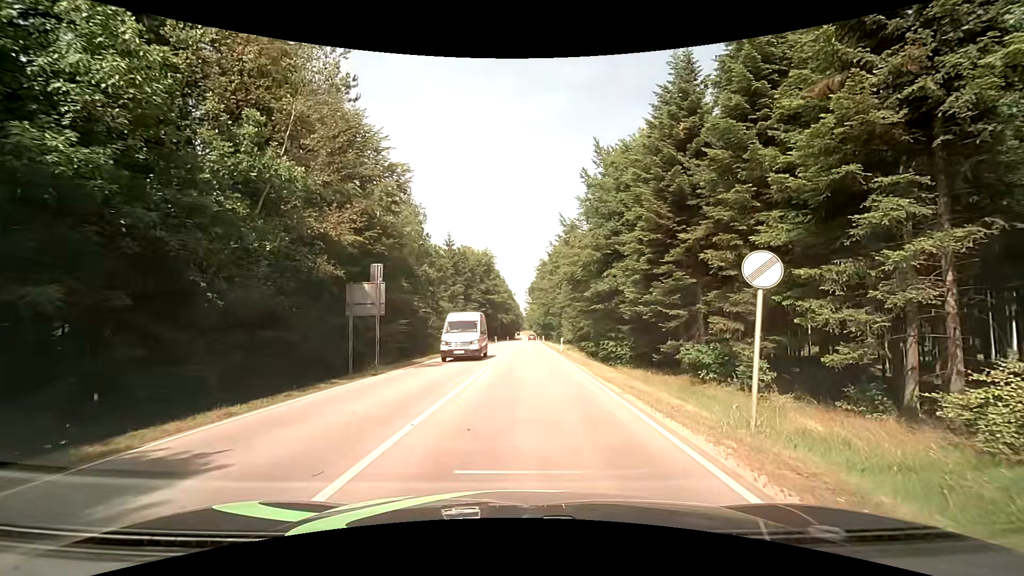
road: secondary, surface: asphalt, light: Day
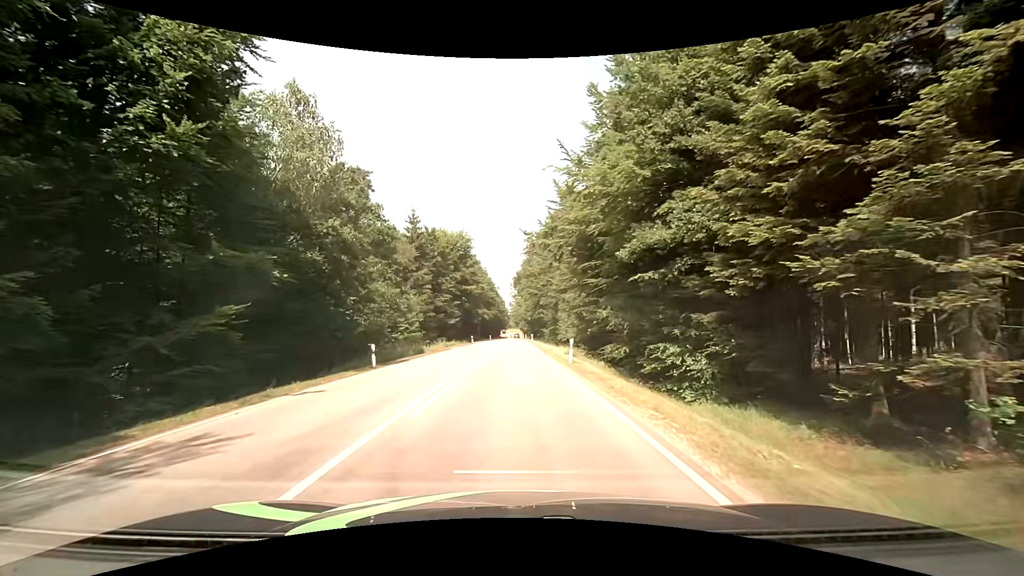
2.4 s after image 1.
(+0.7, +19.4) m; +1°
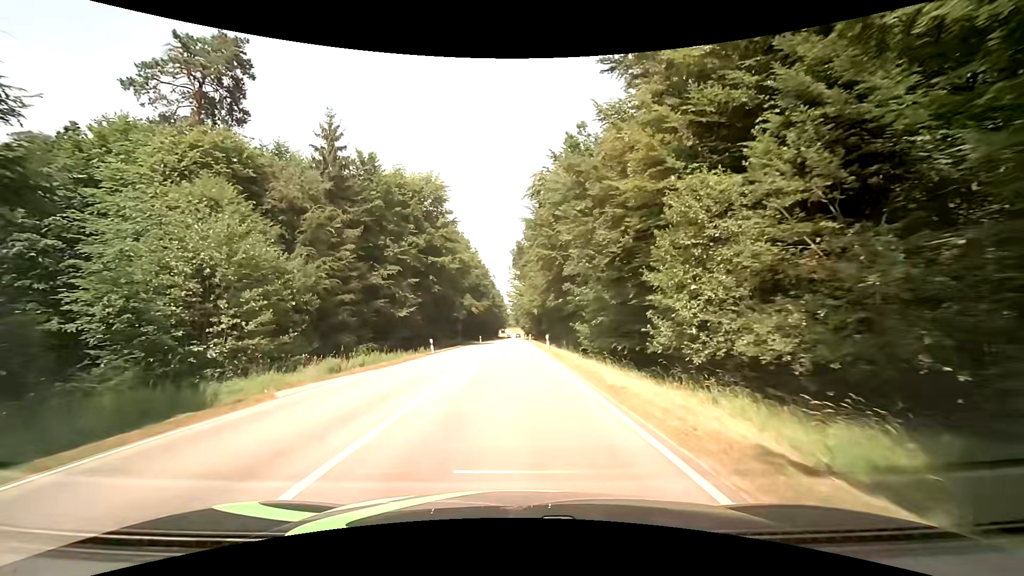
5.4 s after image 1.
(+0.2, +35.1) m; +1°
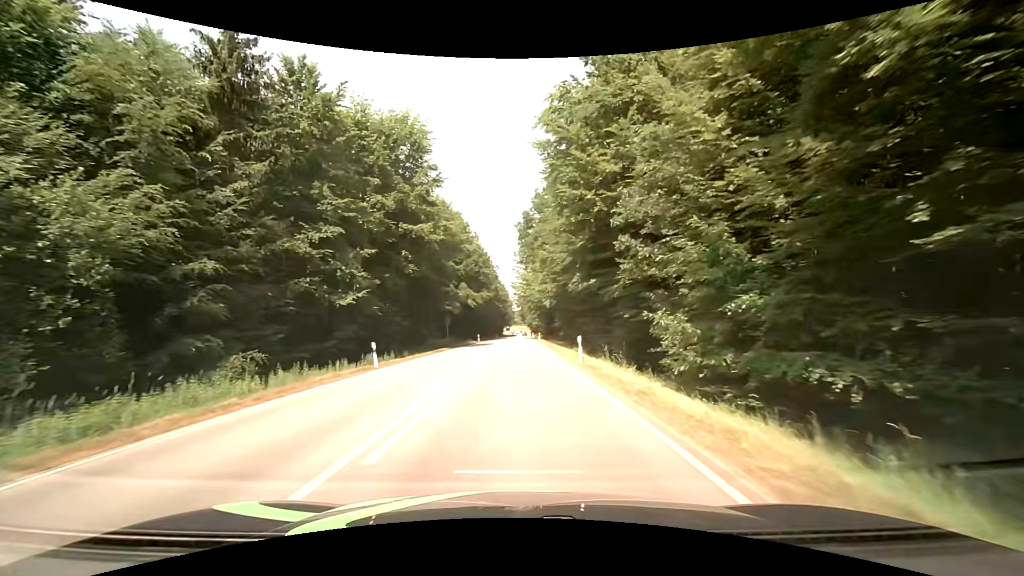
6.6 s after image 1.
(-0.2, +16.3) m; -1°
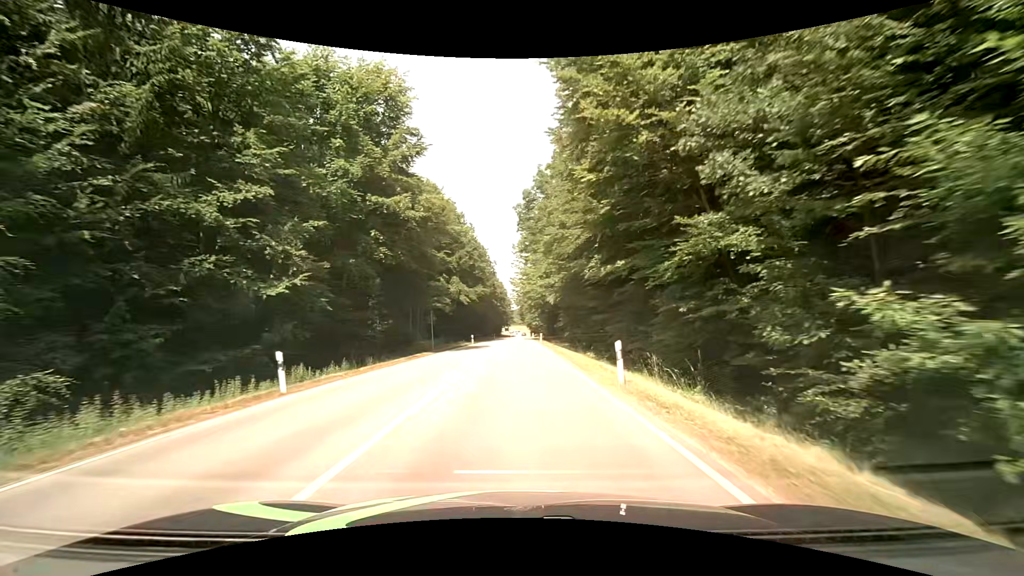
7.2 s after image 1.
(0.0, +8.2) m; 0°
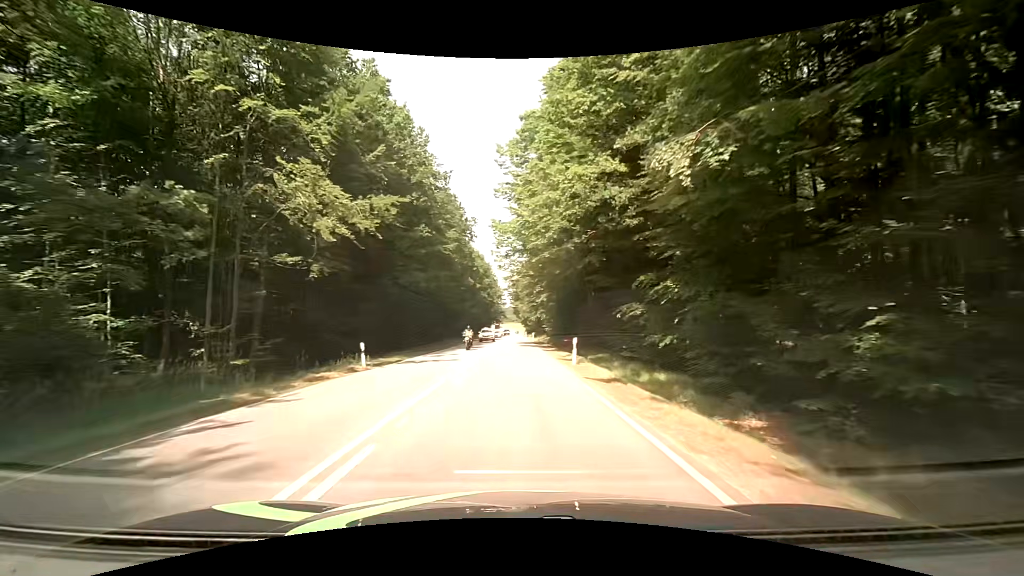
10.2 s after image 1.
(+0.1, +43.0) m; 0°
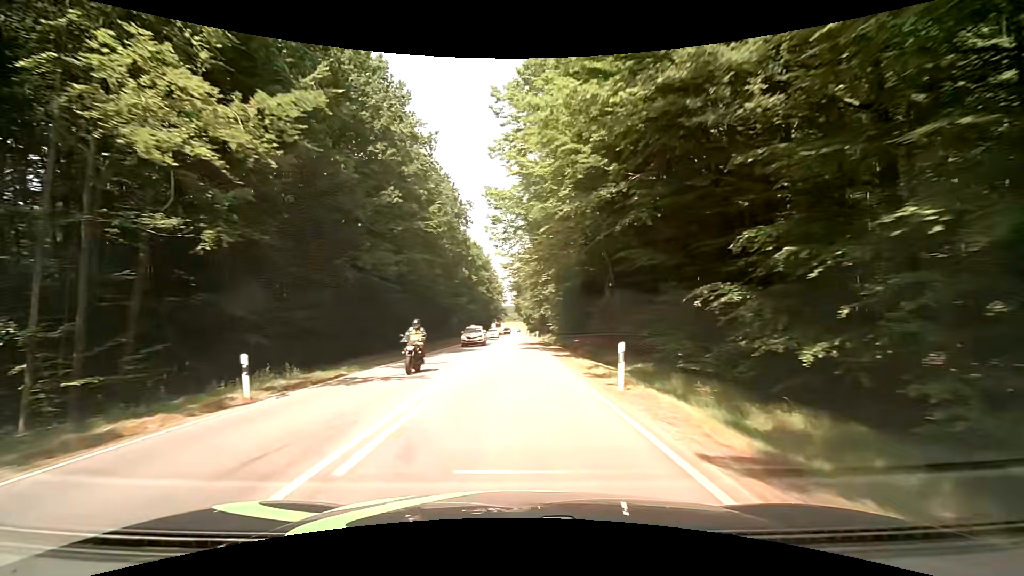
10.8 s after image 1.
(0.0, +9.0) m; -2°
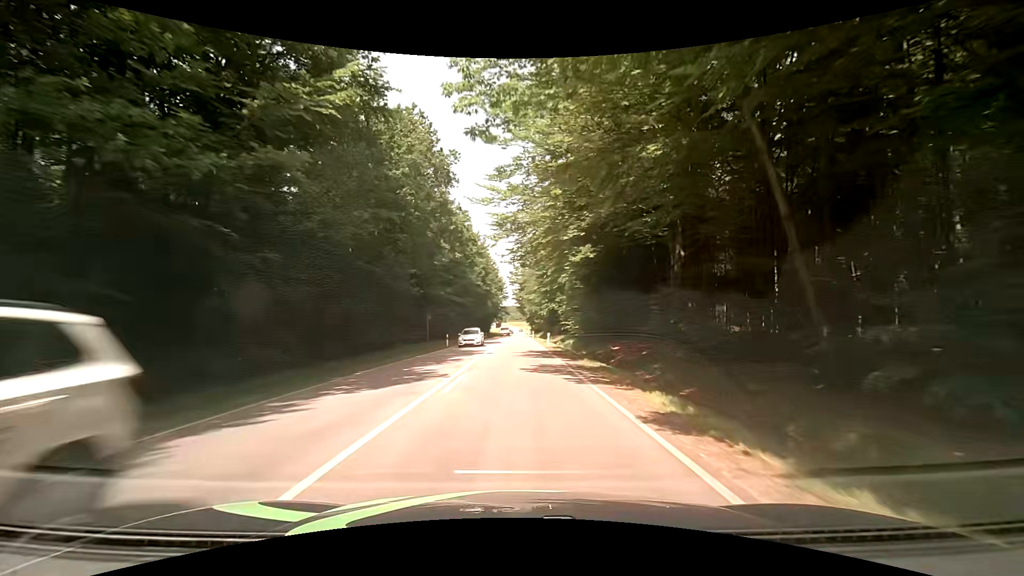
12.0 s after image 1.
(+0.4, +18.3) m; +2°
(0, +10) (0, +20) (0, +30) (0, +40) (-1, +50) (-1, +60) (-1, +70) (-1, +80) (-1, +90) (-1, +100) m
